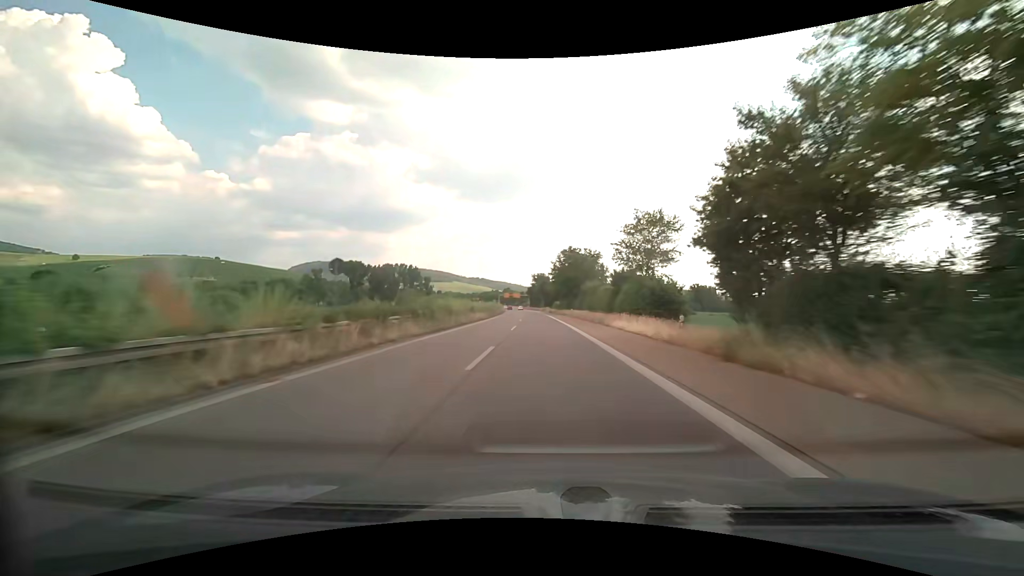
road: trunk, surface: asphalt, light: Day
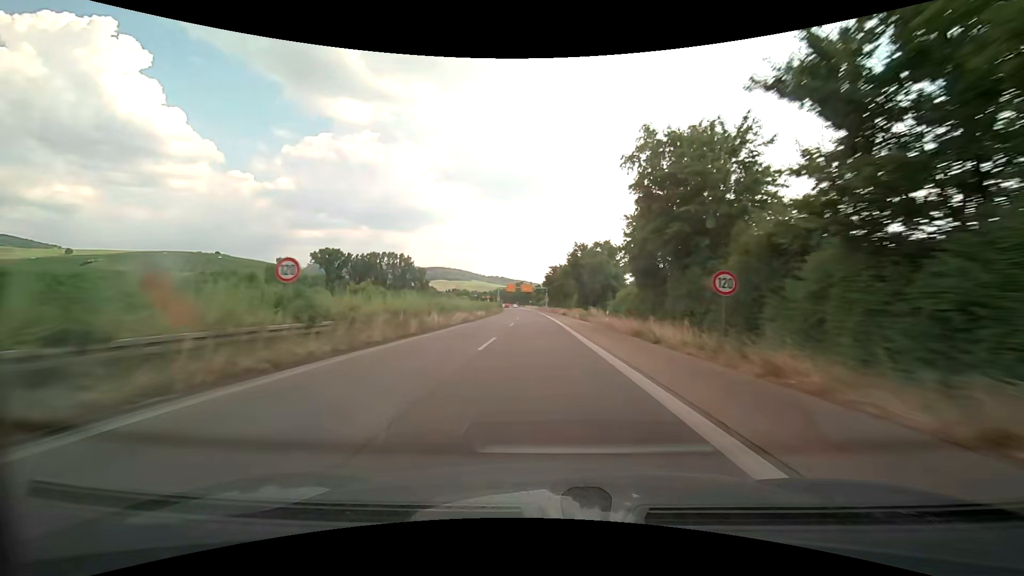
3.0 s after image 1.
(-2.0, +84.9) m; -2°
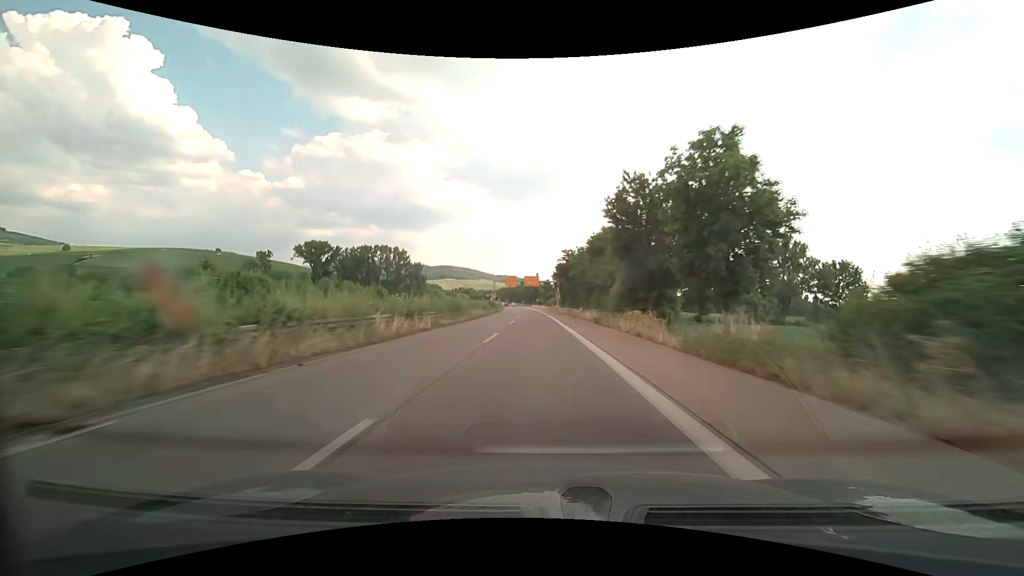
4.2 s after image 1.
(-0.4, +33.5) m; -1°
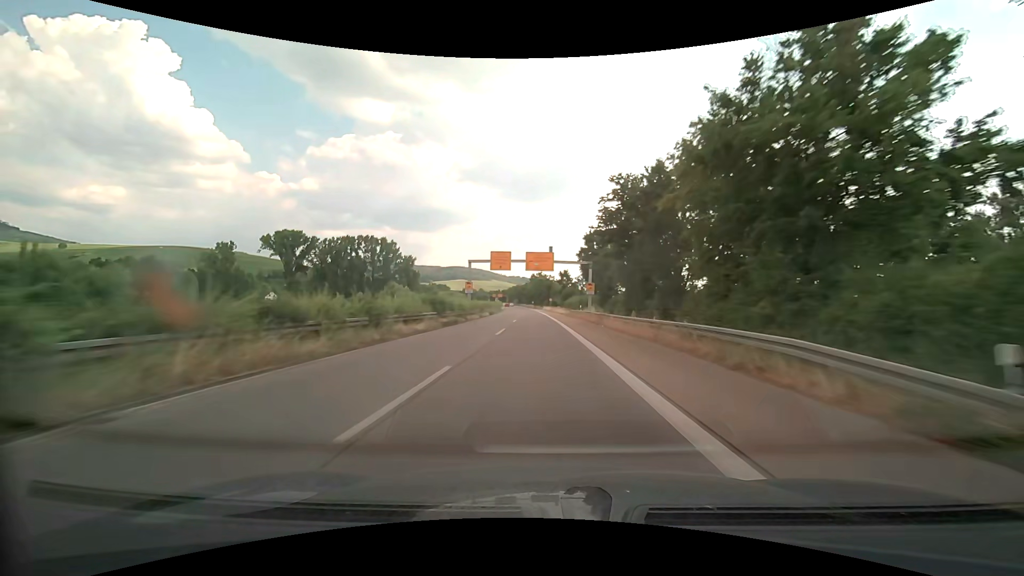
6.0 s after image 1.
(-0.5, +48.9) m; -1°
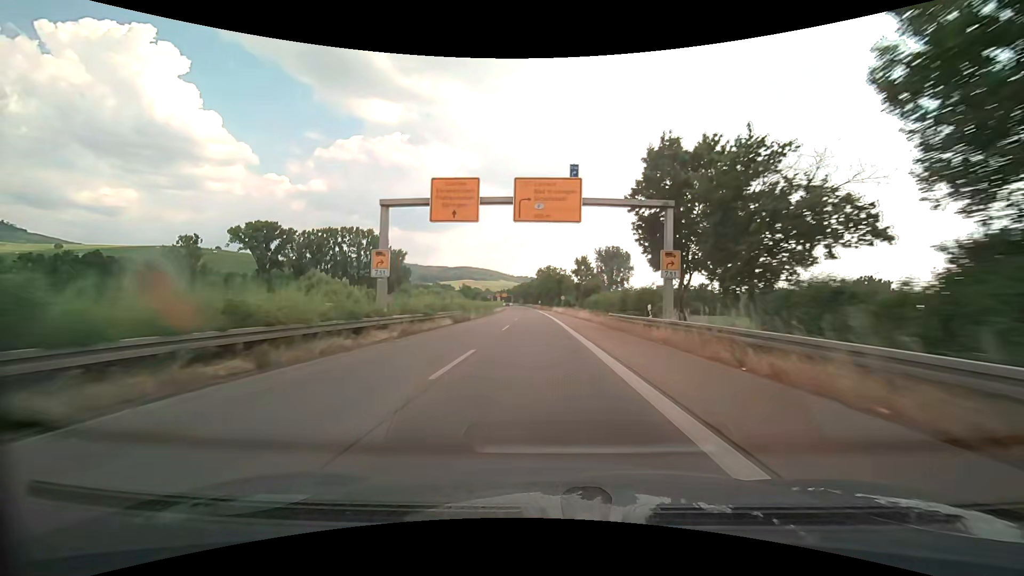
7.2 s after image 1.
(-0.3, +31.9) m; -1°
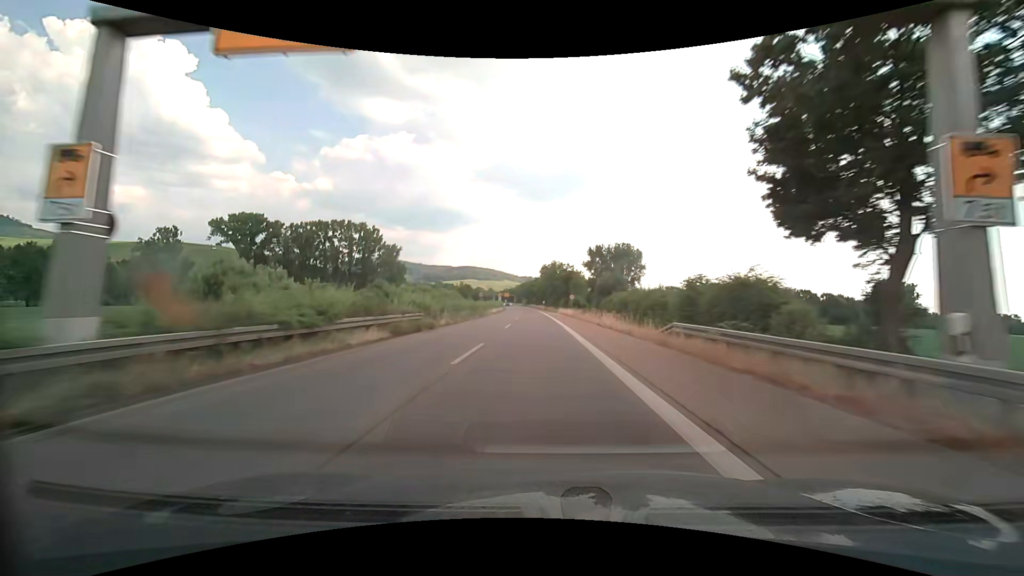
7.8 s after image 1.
(-0.1, +15.8) m; -1°
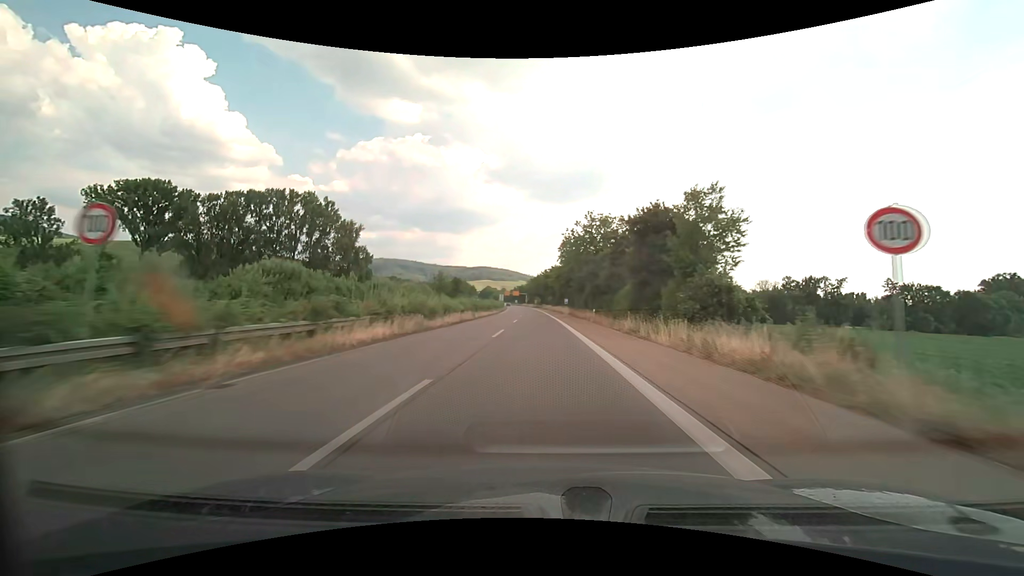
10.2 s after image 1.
(-1.0, +62.5) m; -2°
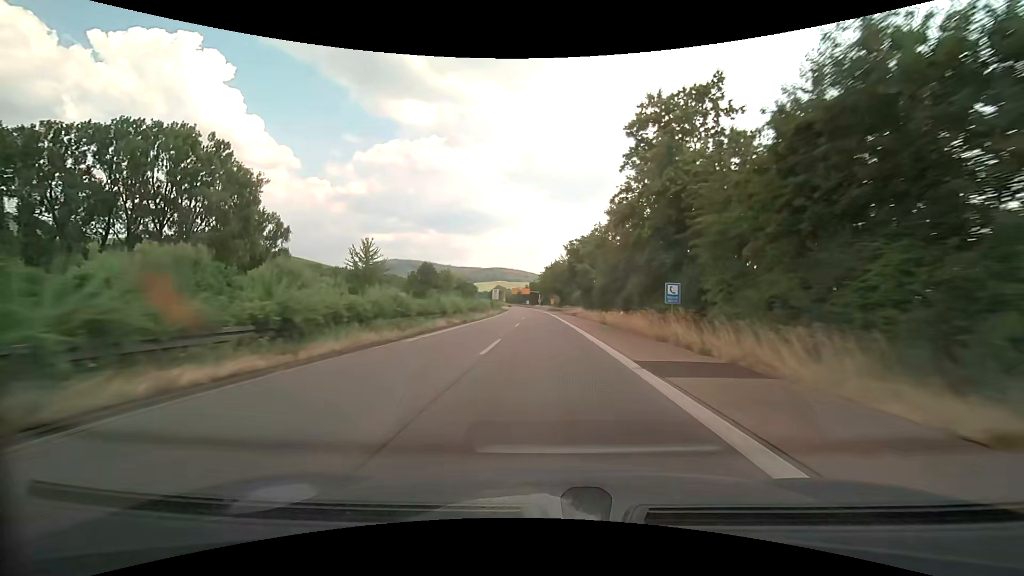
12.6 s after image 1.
(-1.0, +61.5) m; -2°
(0, +10) (0, +20) (0, +30) (0, +40) (0, +50) (-1, +60) (-1, +70) (-1, +80) (-2, +90) (-2, +100) m
